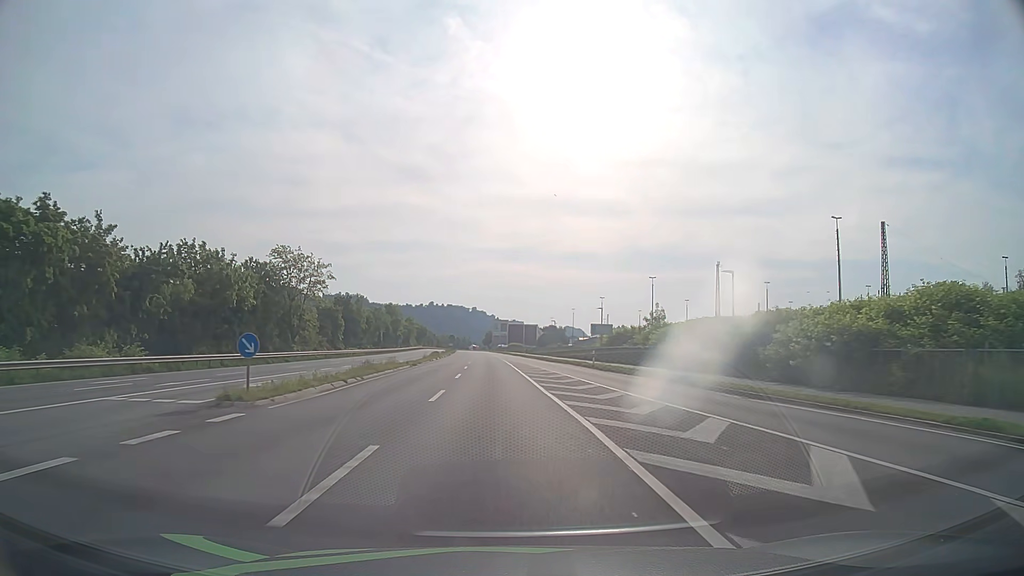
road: primary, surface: asphalt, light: Day
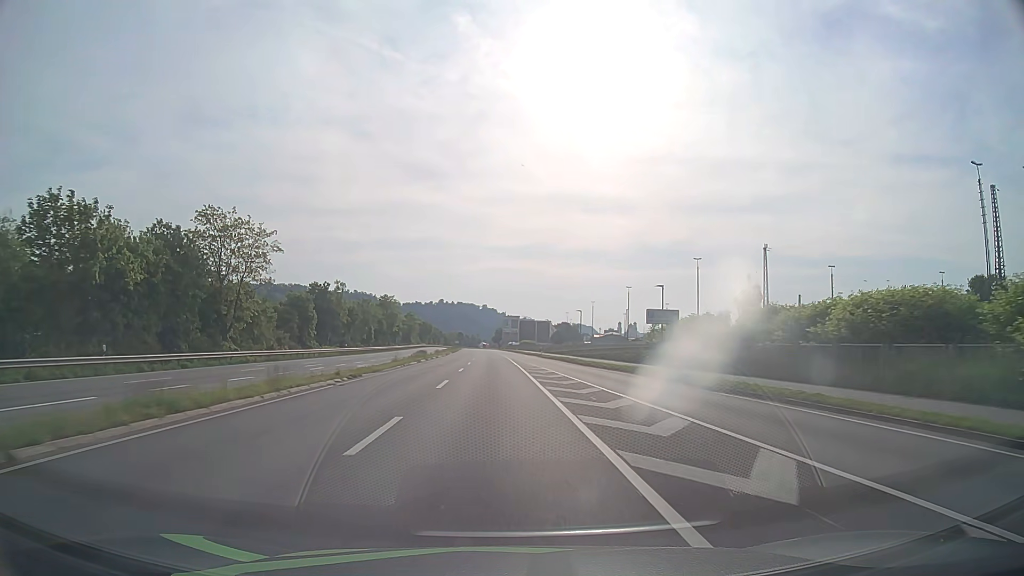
(-0.1, +21.0) m; -1°
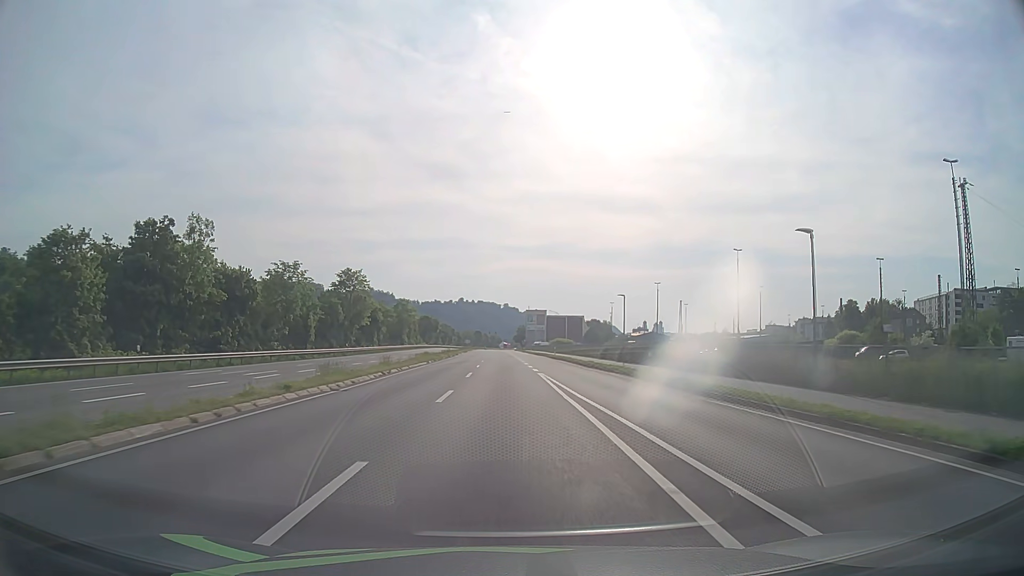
(-1.1, +52.5) m; -2°
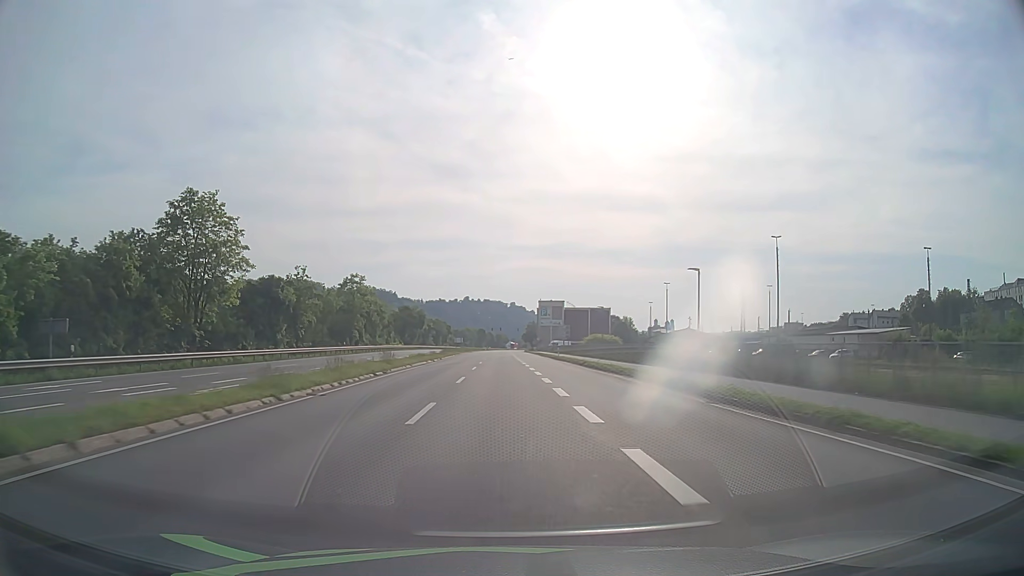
(-0.3, +52.3) m; -1°
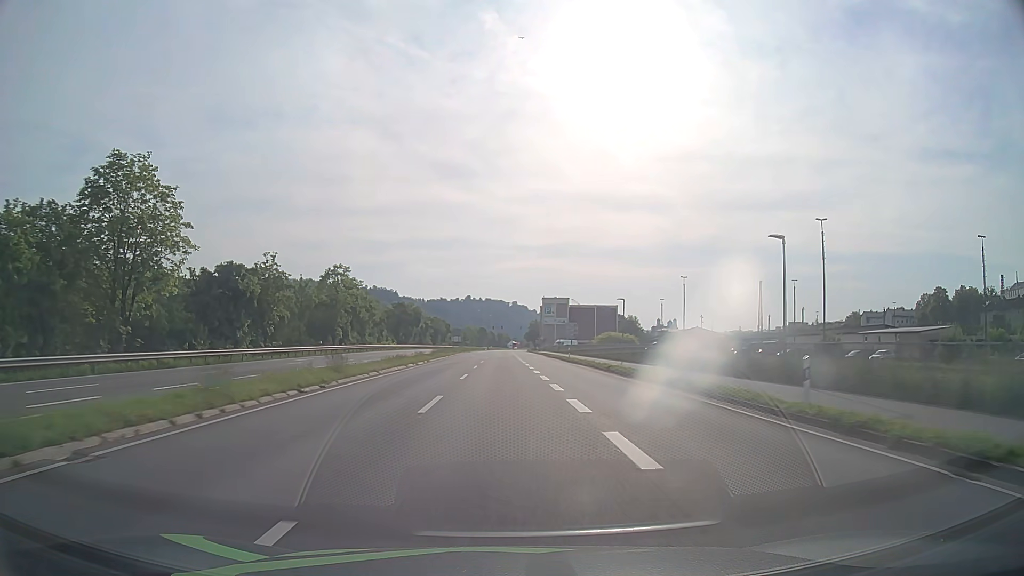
(0.0, +10.4) m; 0°
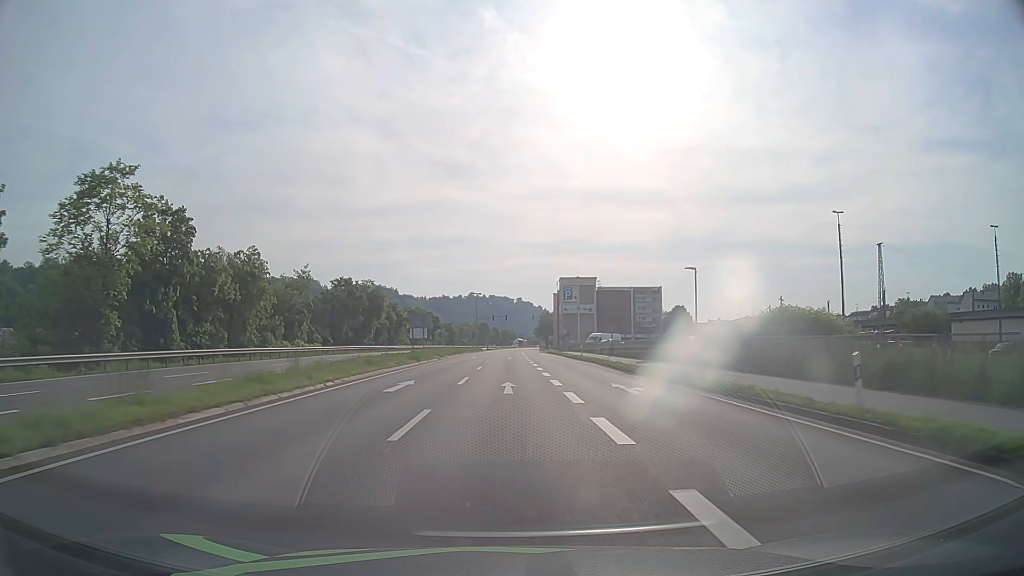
(-0.2, +51.7) m; -1°
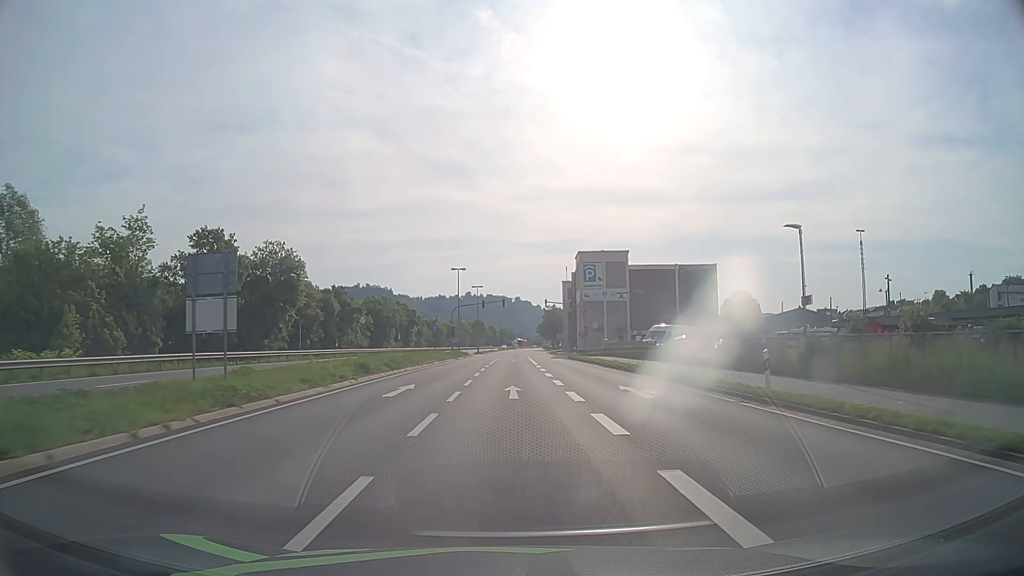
(+0.1, +41.1) m; 0°
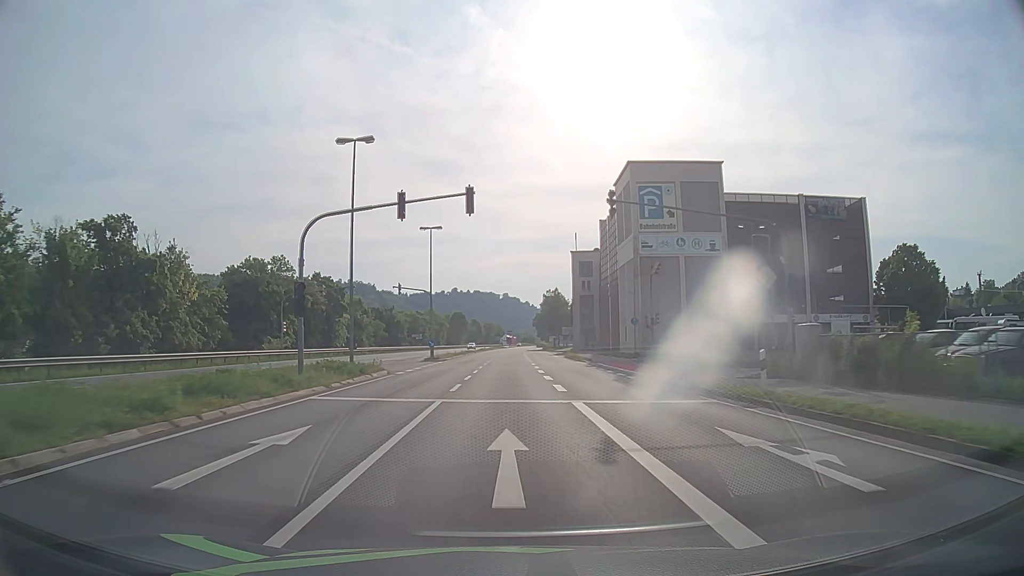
(+0.5, +51.2) m; +1°
(0, +10) (0, +20) (0, +30) (0, +40) (0, +50) (0, +60) (+1, +70) (+1, +80) (+1, +90) (+1, +100) m
